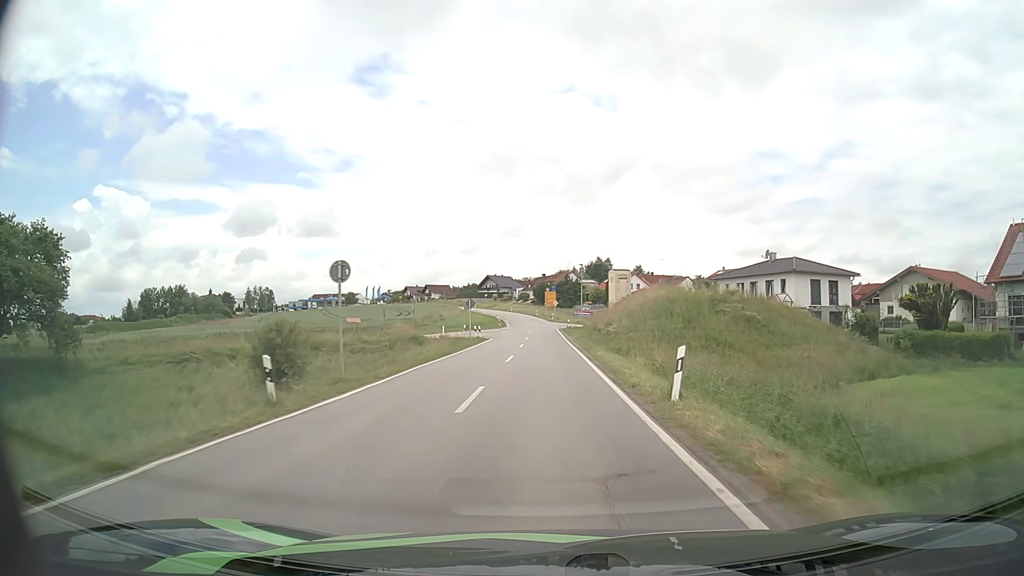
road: secondary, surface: asphalt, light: Day
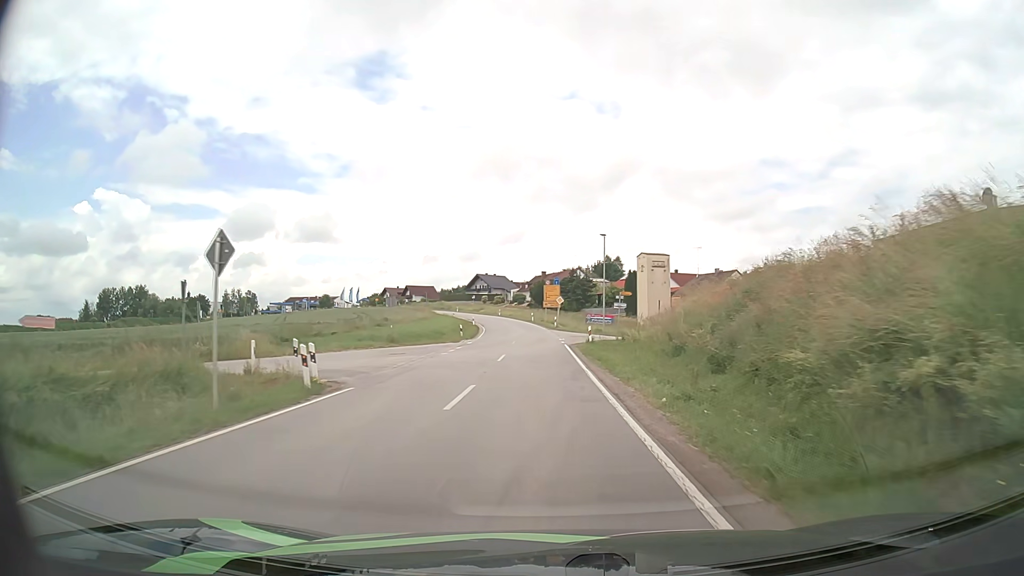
(+0.1, +36.7) m; 0°
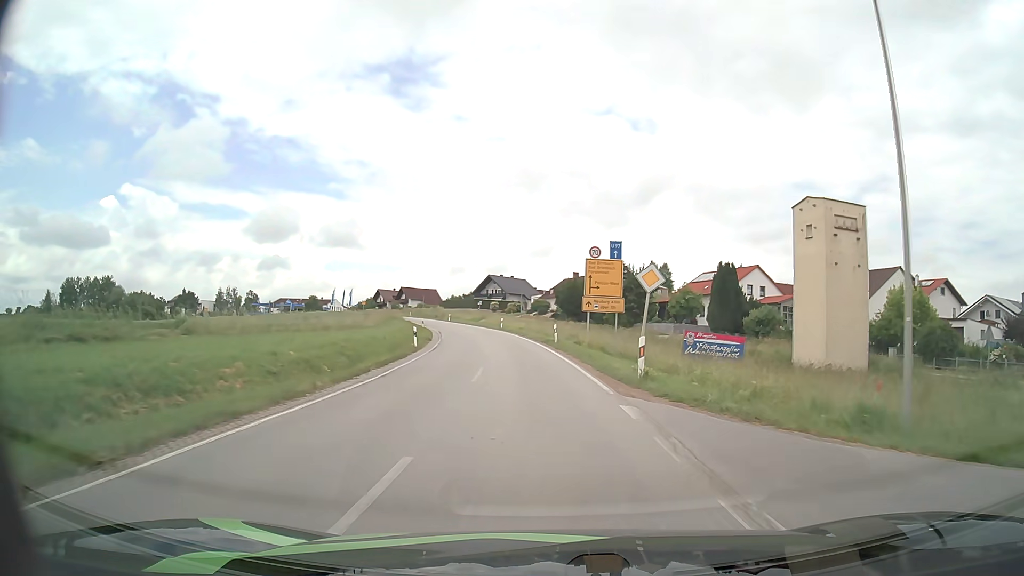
(-0.7, +44.9) m; -2°
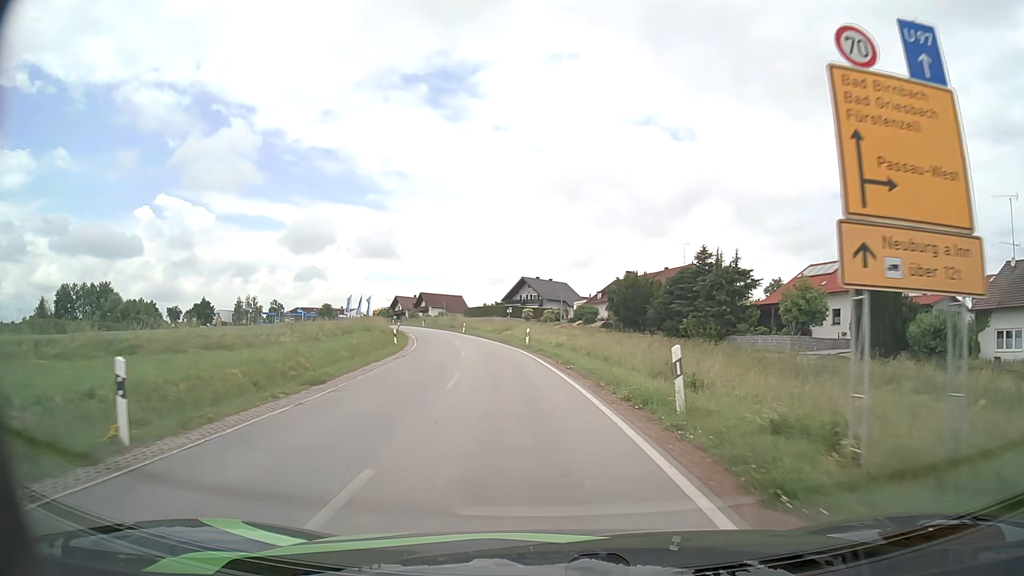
(-0.8, +25.7) m; -3°
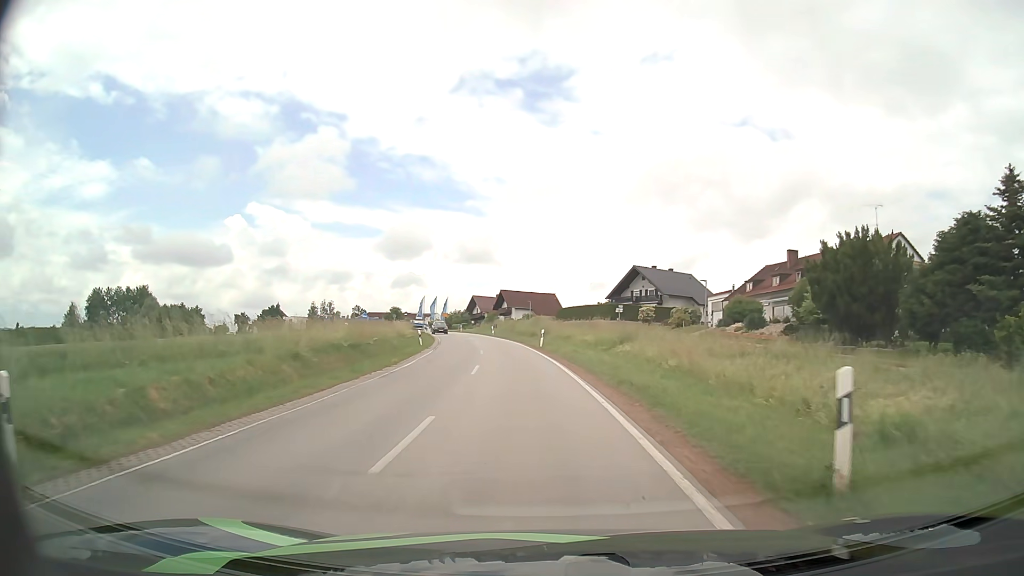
(-2.4, +33.2) m; -9°
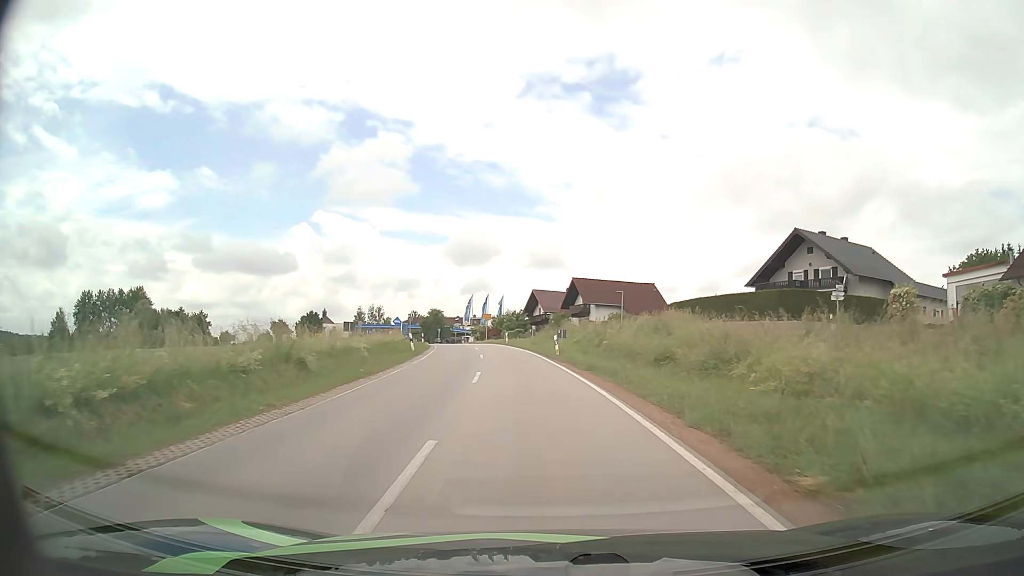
(-2.6, +39.6) m; -6°
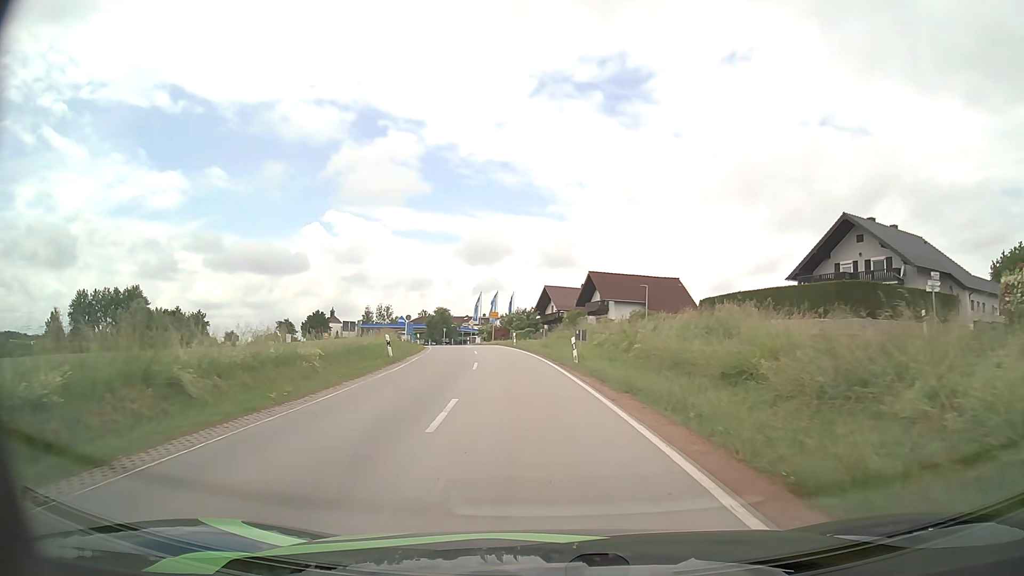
(-0.1, +7.6) m; -1°
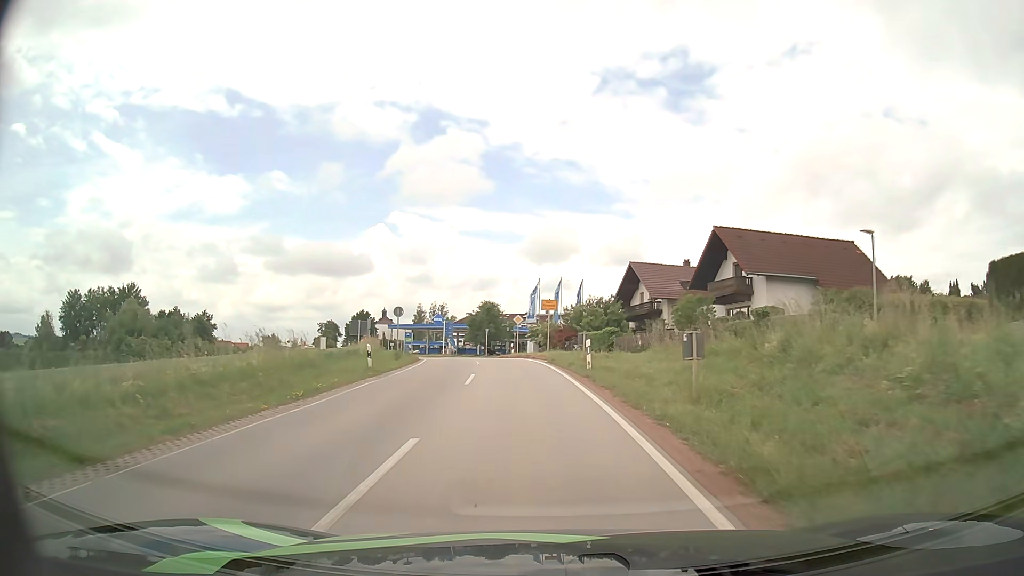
(-1.4, +29.4) m; -6°
(0, +10) (-1, +20) (-2, +30) (-3, +40) (-5, +50) (-6, +60) (-4, +69) (+4, +74) (+14, +78) (+23, +81) m
